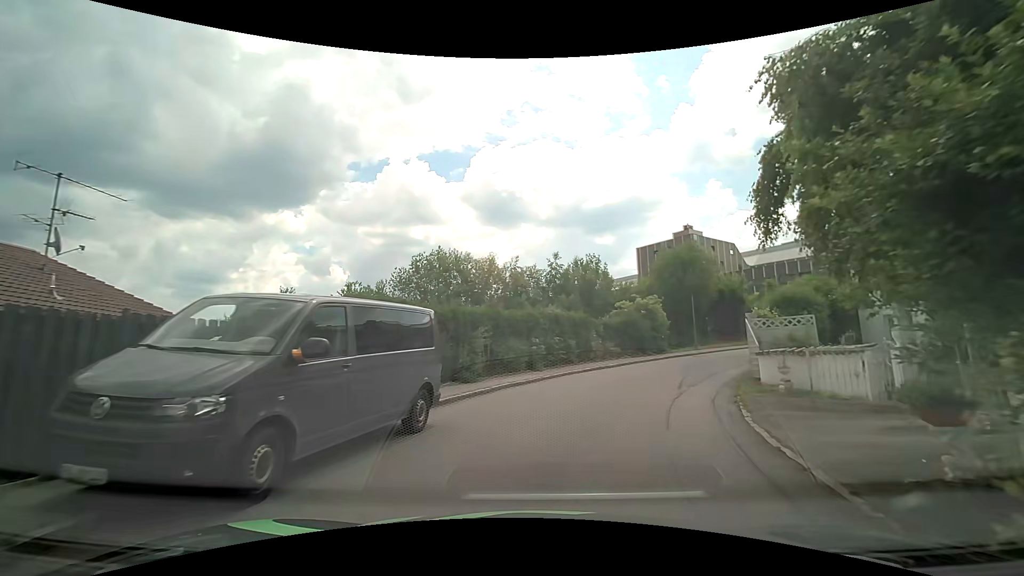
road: residential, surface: asphalt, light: Day
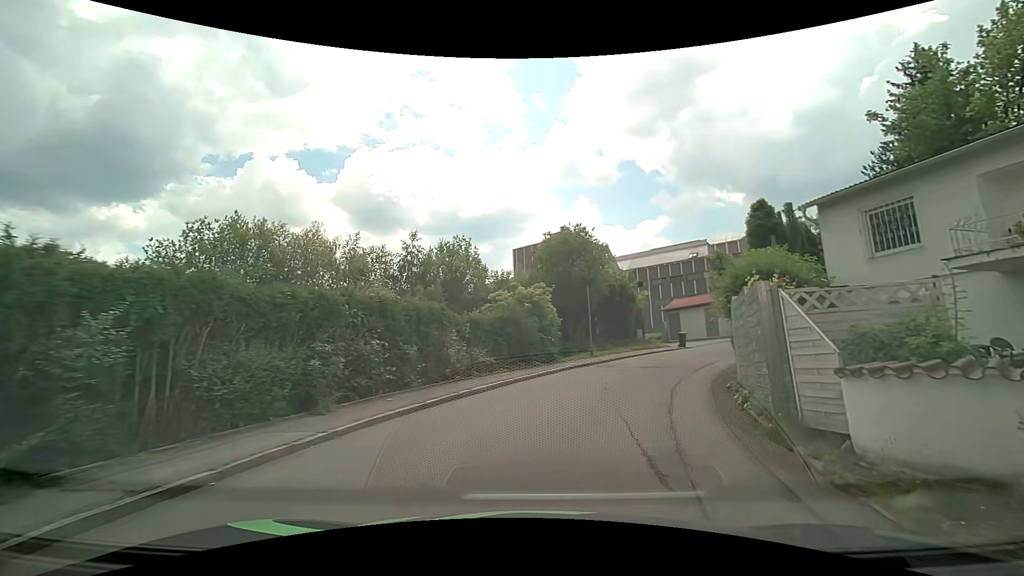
(+1.3, +10.2) m; +14°
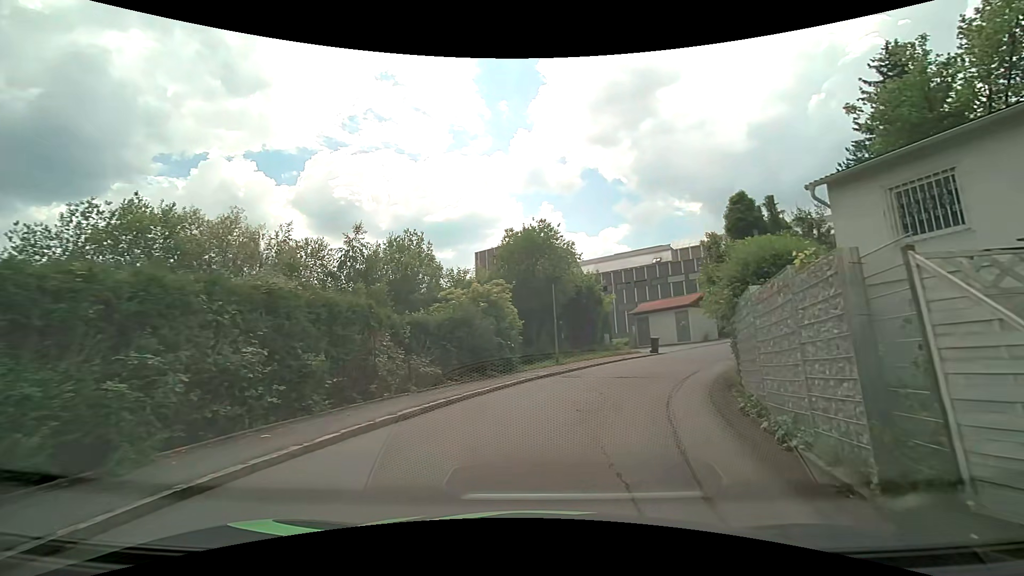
(+0.2, +3.3) m; +5°
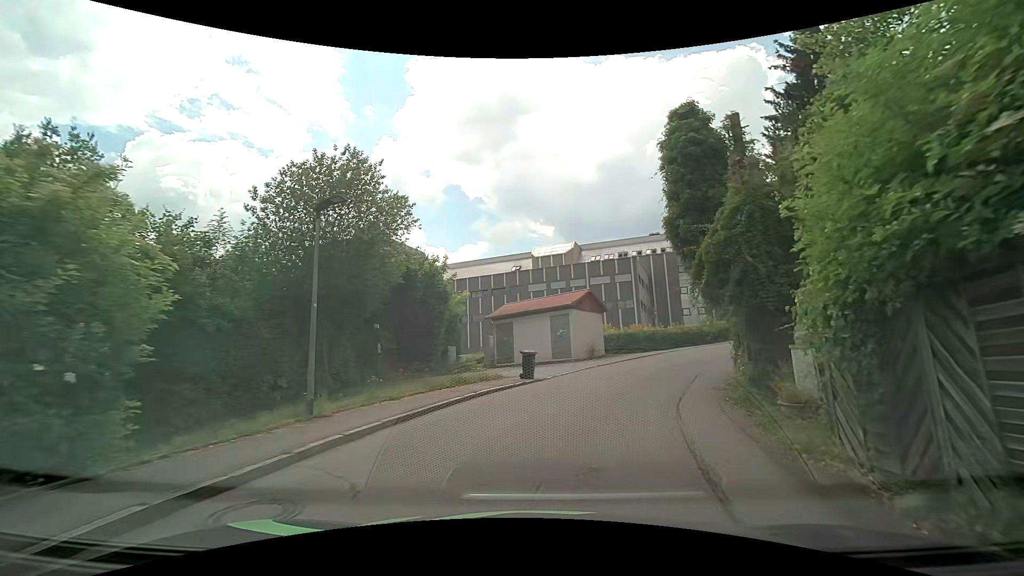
(+1.9, +13.4) m; +16°
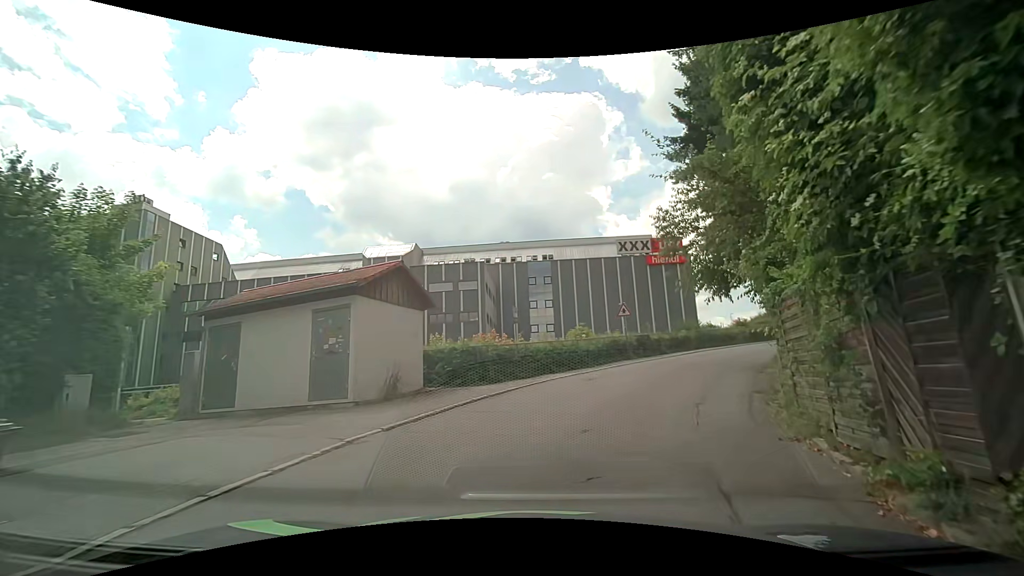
(+2.0, +13.1) m; +16°
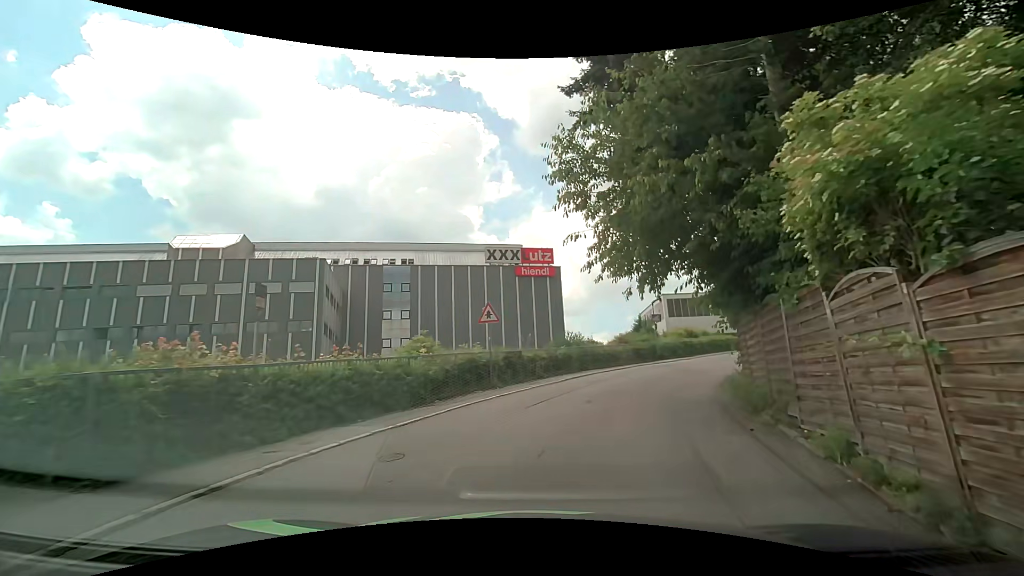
(+1.2, +8.9) m; +16°
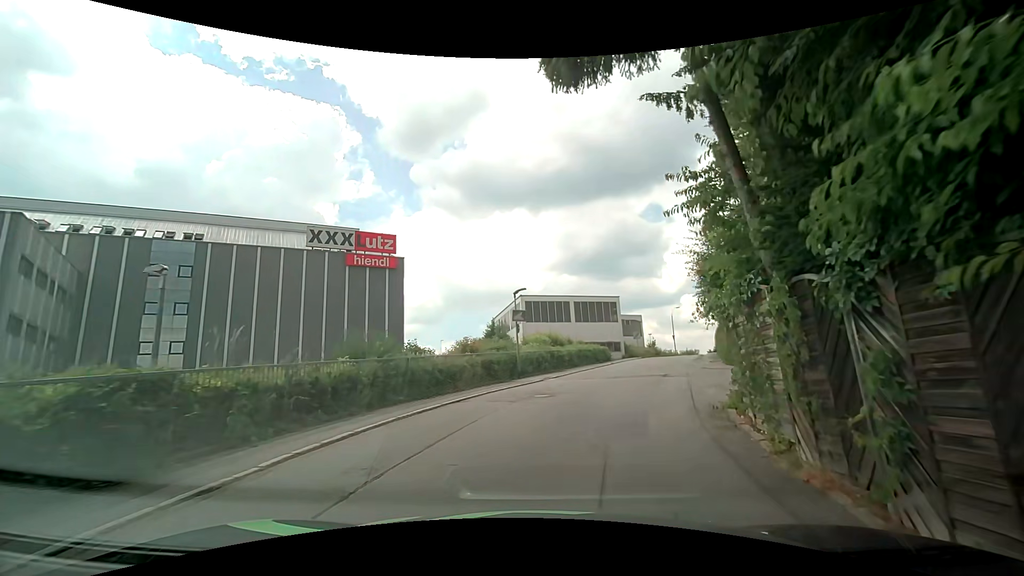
(+2.0, +11.9) m; +17°
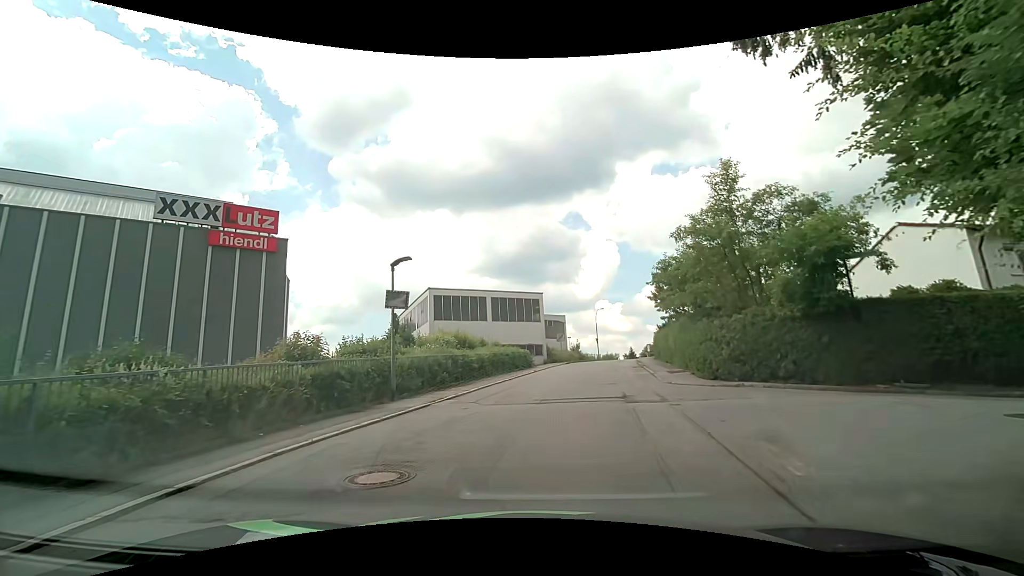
(+0.7, +8.0) m; +11°
